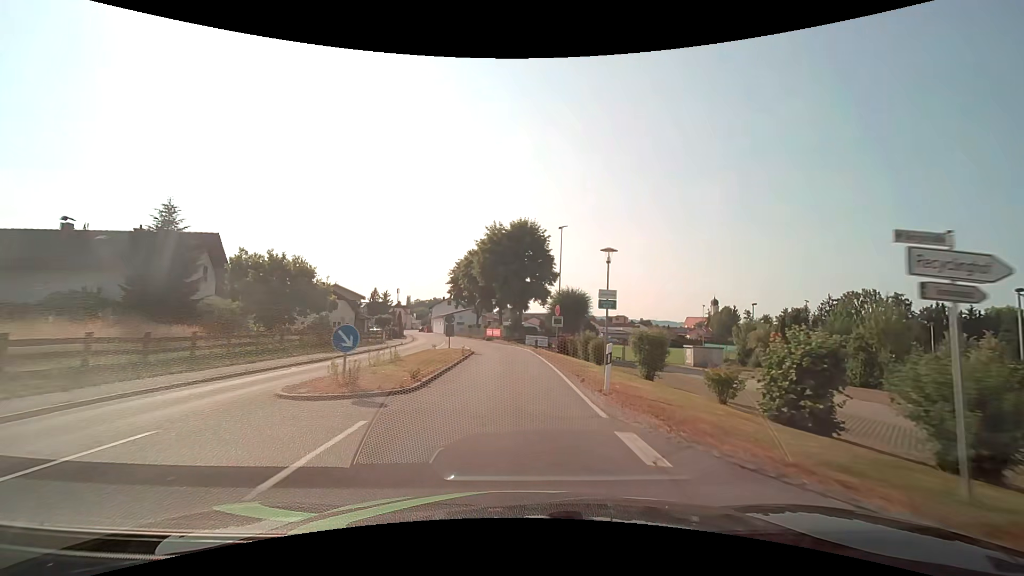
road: secondary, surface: asphalt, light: Day
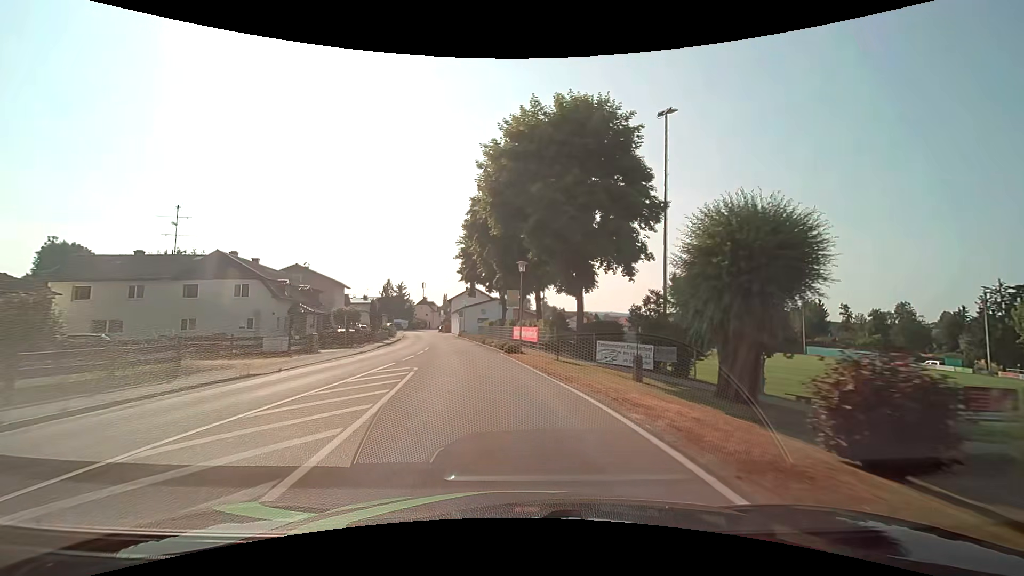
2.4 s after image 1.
(-0.7, +30.5) m; -4°
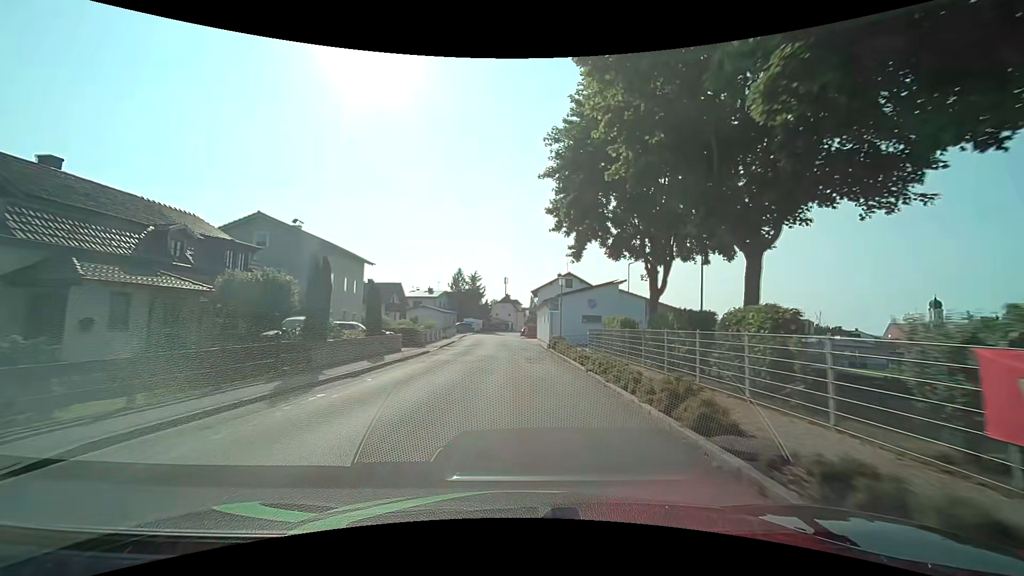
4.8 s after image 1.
(-3.8, +30.2) m; -10°
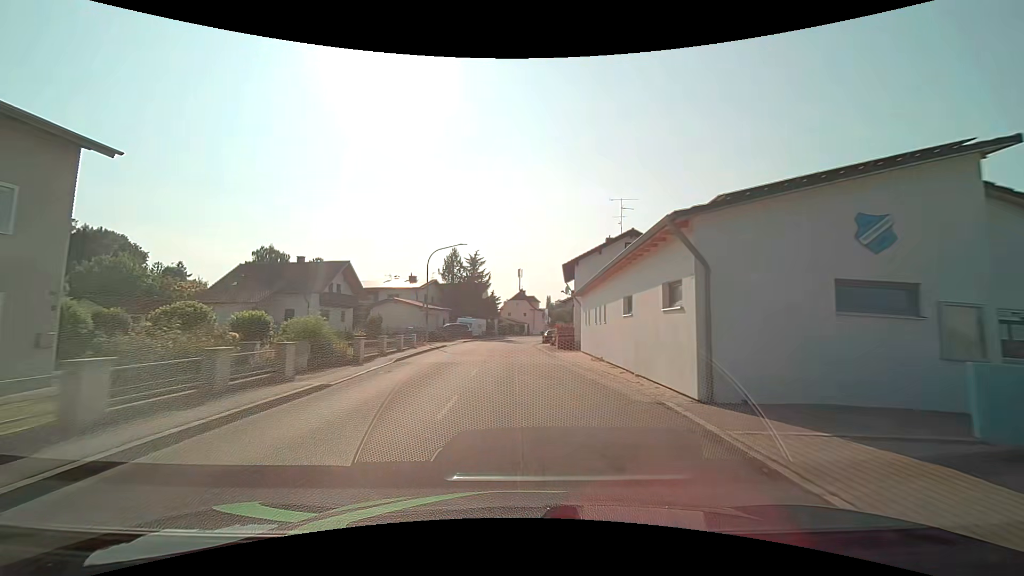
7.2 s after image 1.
(-0.7, +30.5) m; -2°
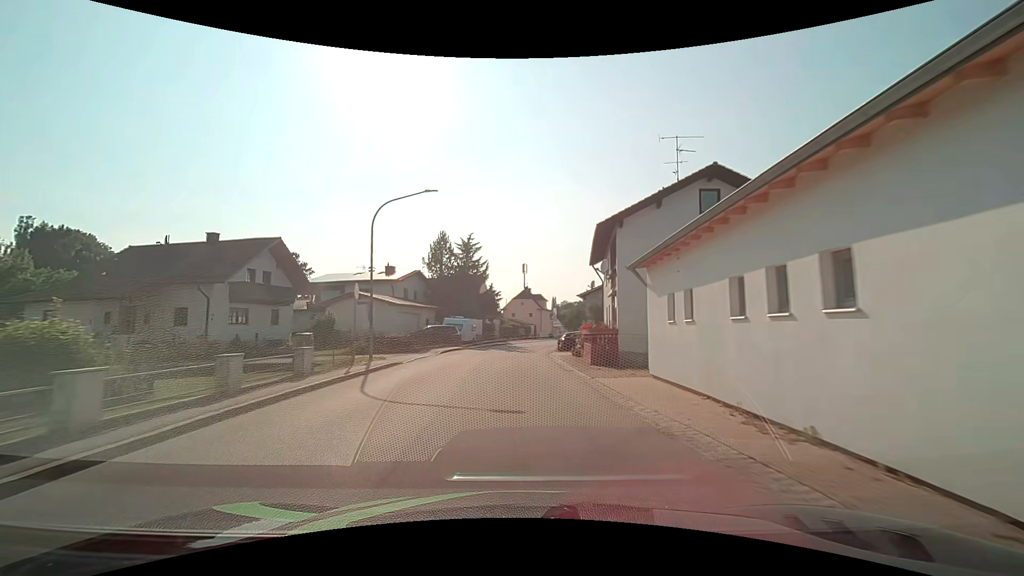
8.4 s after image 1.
(-0.2, +15.2) m; -1°
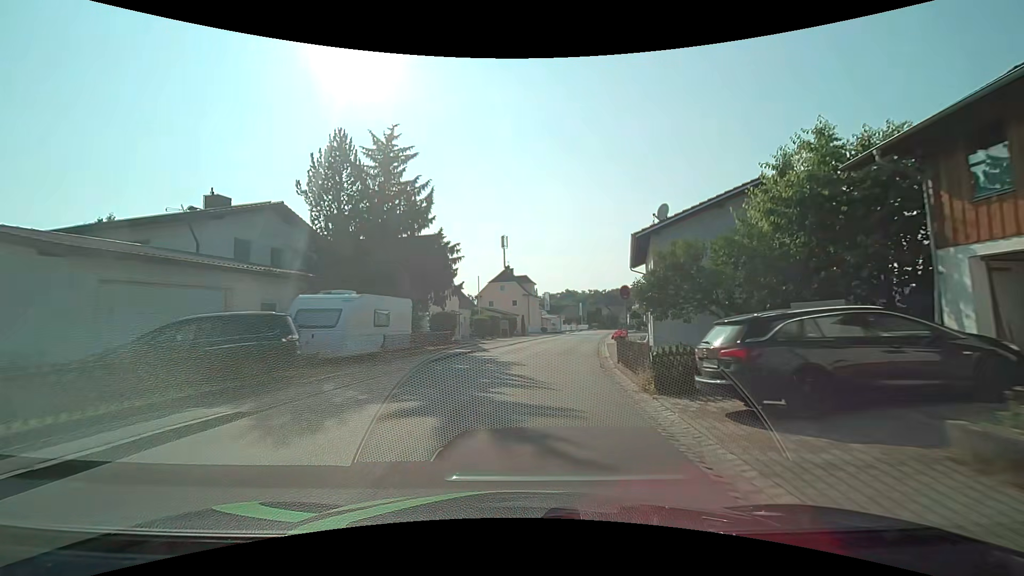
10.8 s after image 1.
(-0.1, +30.5) m; +2°
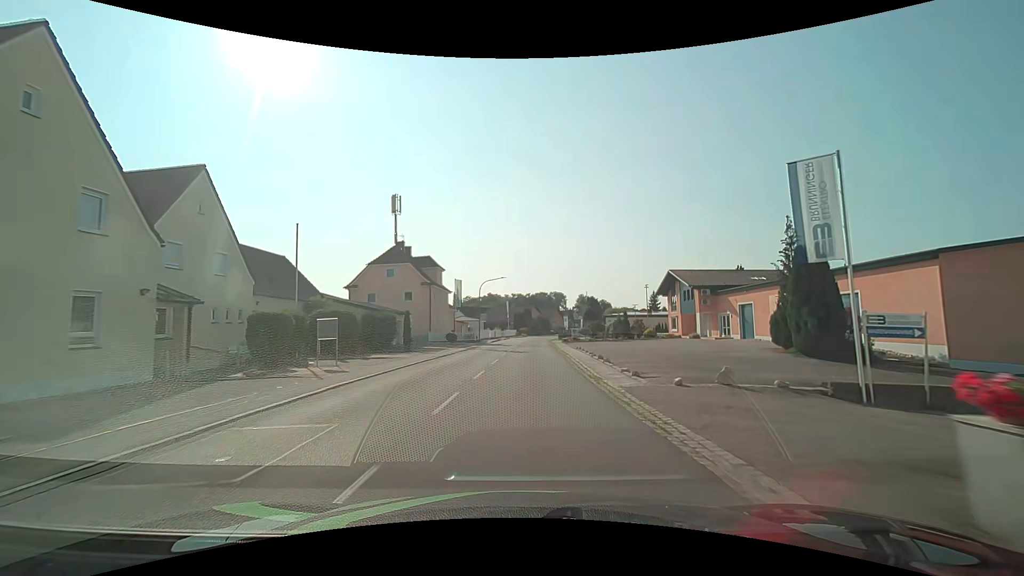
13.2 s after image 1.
(+2.6, +30.4) m; +9°
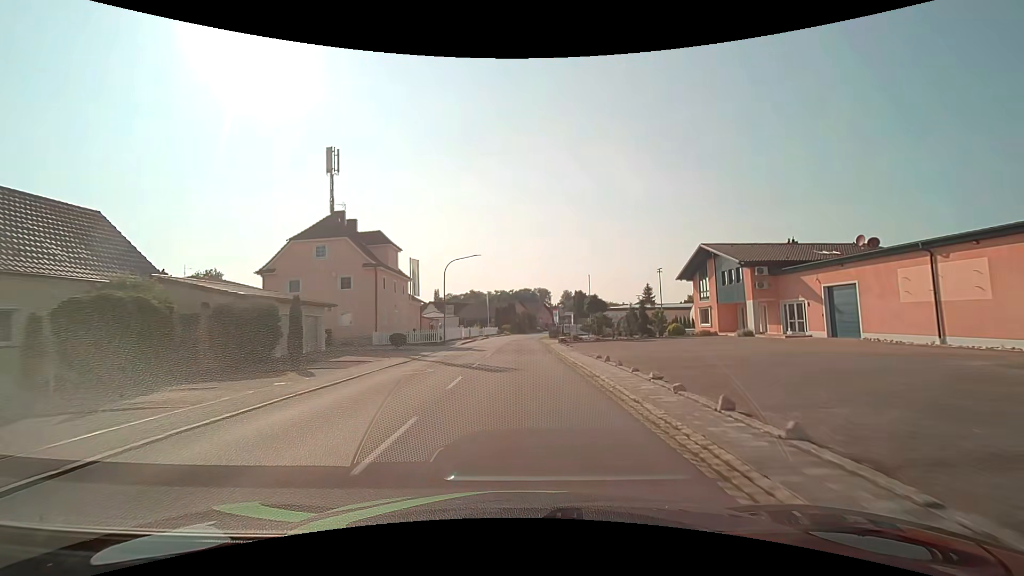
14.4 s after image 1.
(+0.3, +15.3) m; +2°
(0, +10) (0, +20) (0, +30) (0, +40) (0, +50) (+1, +60) (+1, +70) (+2, +80) (+3, +90) (+5, +100) m
